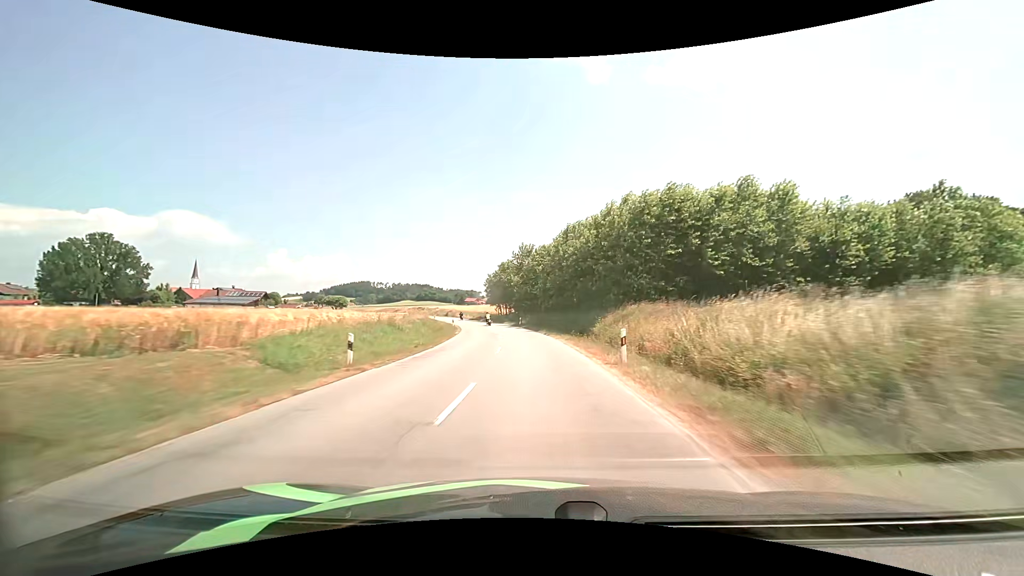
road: secondary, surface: asphalt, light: Day
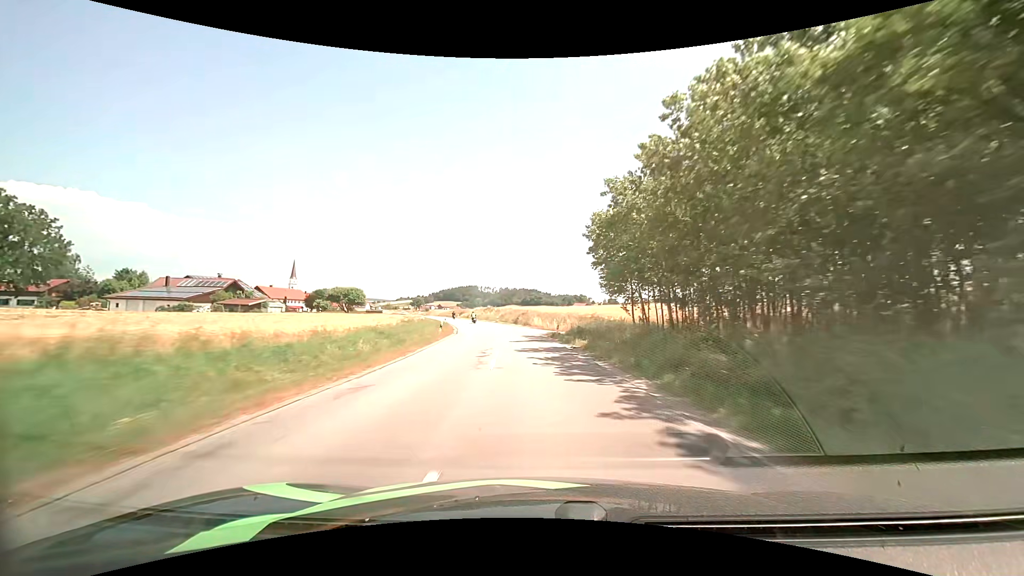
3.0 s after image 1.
(-6.6, +65.5) m; -12°
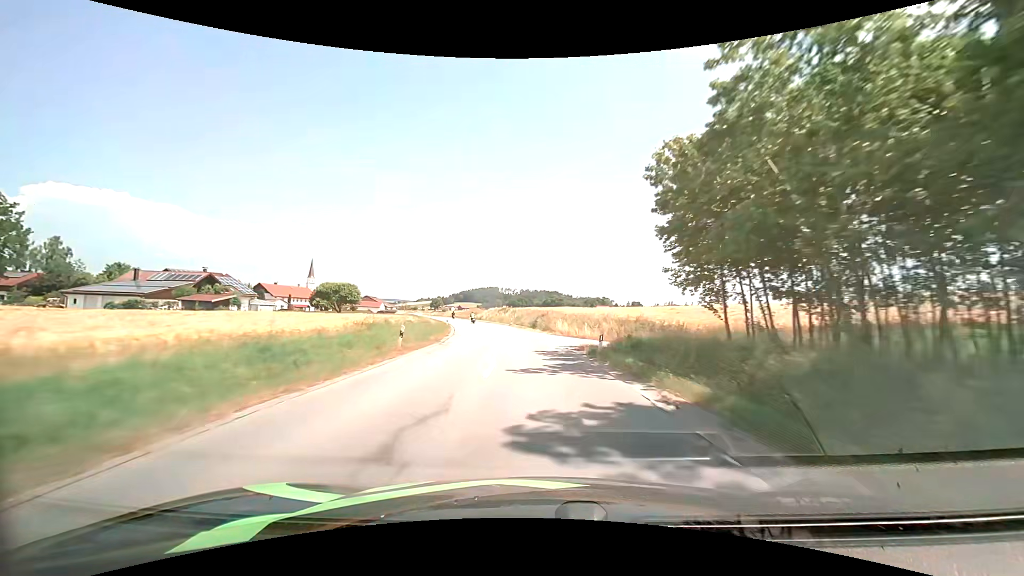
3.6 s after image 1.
(-0.3, +13.6) m; -2°
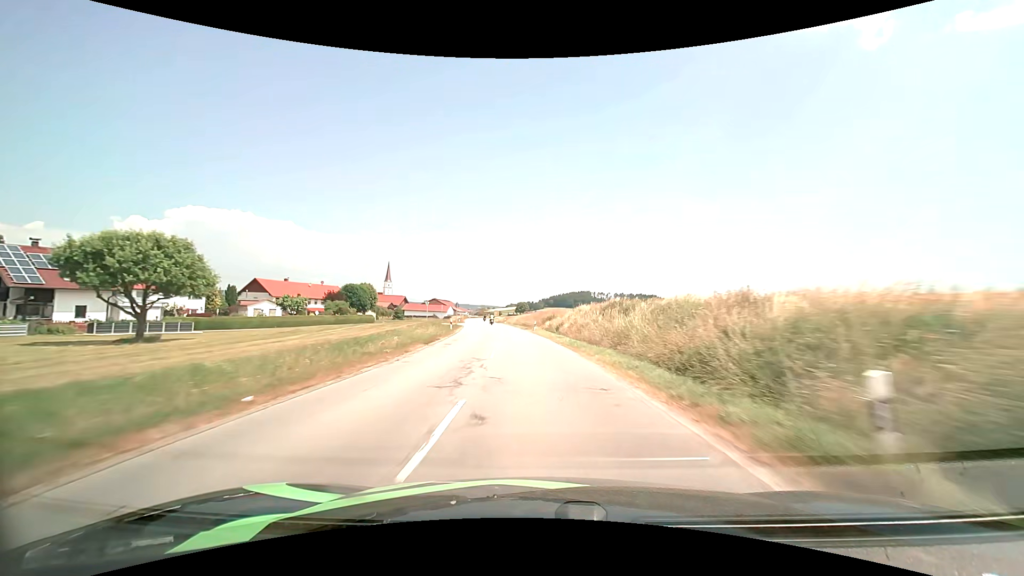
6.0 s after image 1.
(-5.0, +54.8) m; -10°
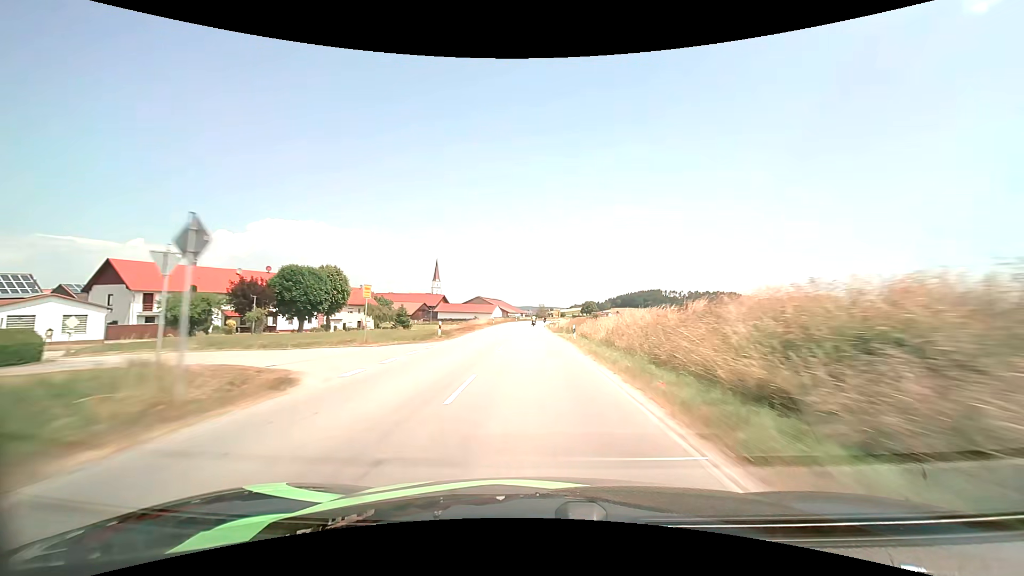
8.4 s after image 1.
(-4.2, +56.6) m; -8°
